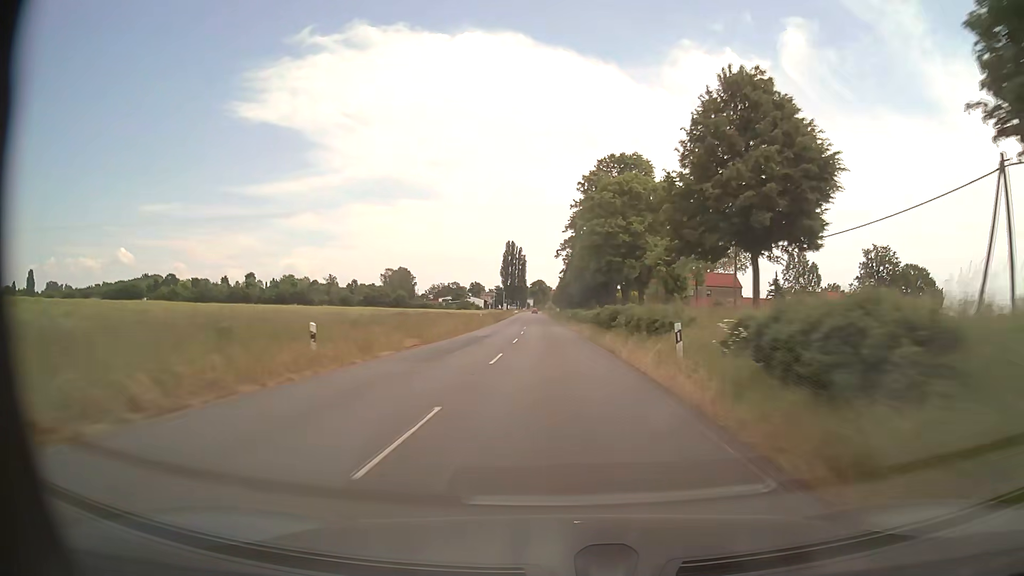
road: secondary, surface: asphalt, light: Day
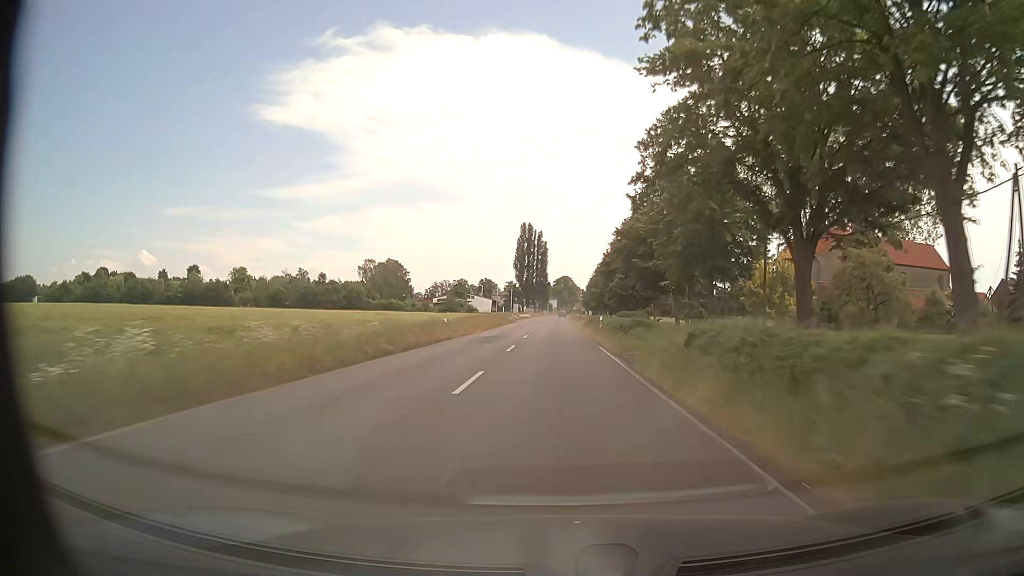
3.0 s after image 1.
(-2.0, +78.9) m; -2°
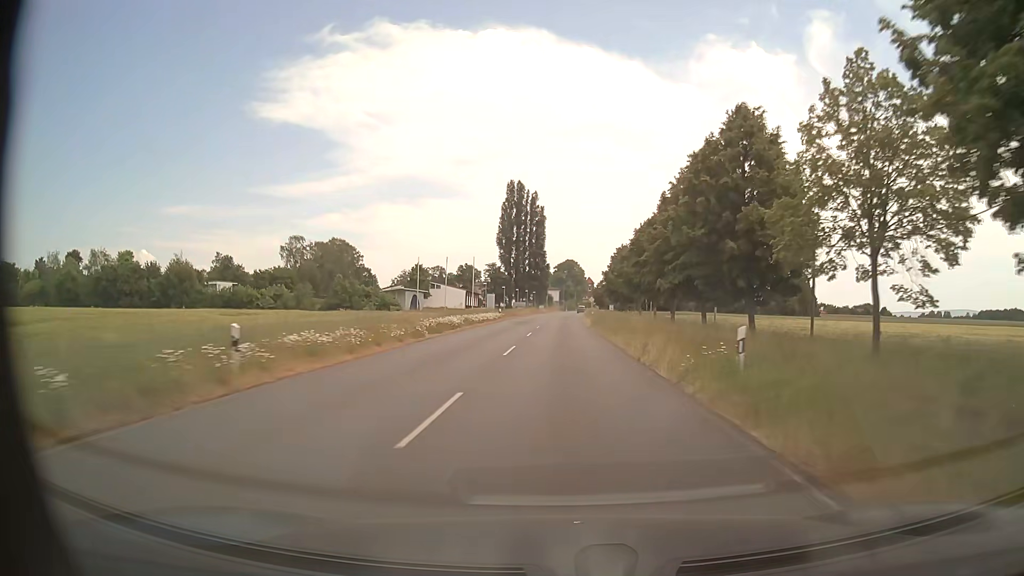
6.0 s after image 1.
(-0.2, +76.8) m; 0°
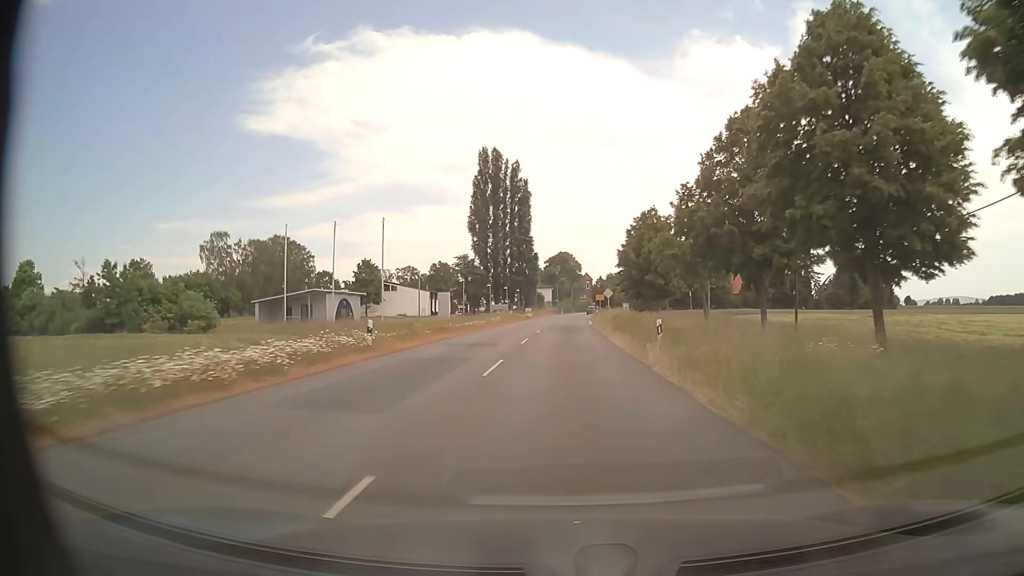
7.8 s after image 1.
(+0.1, +41.0) m; 0°
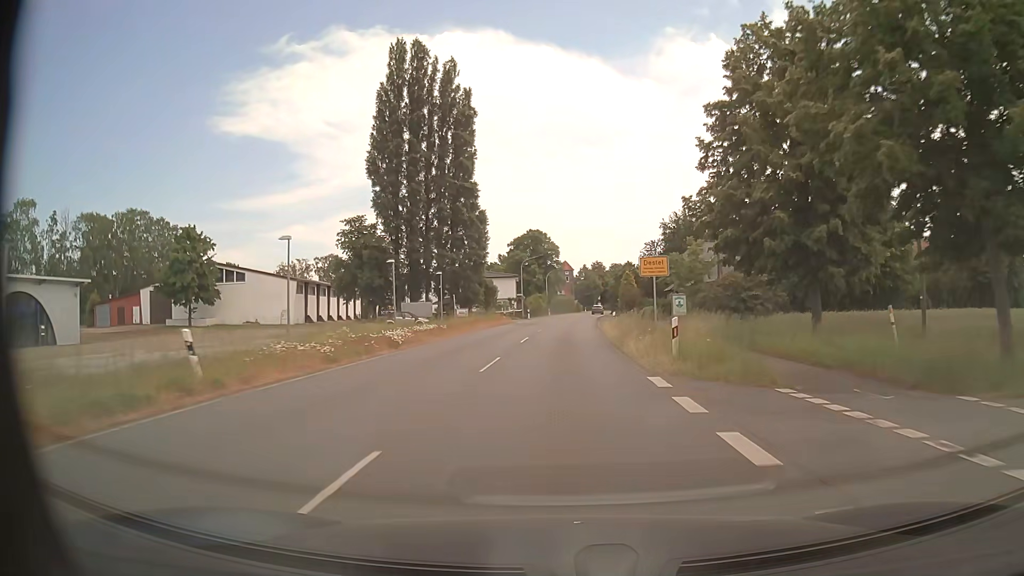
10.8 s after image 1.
(+1.1, +58.7) m; +2°
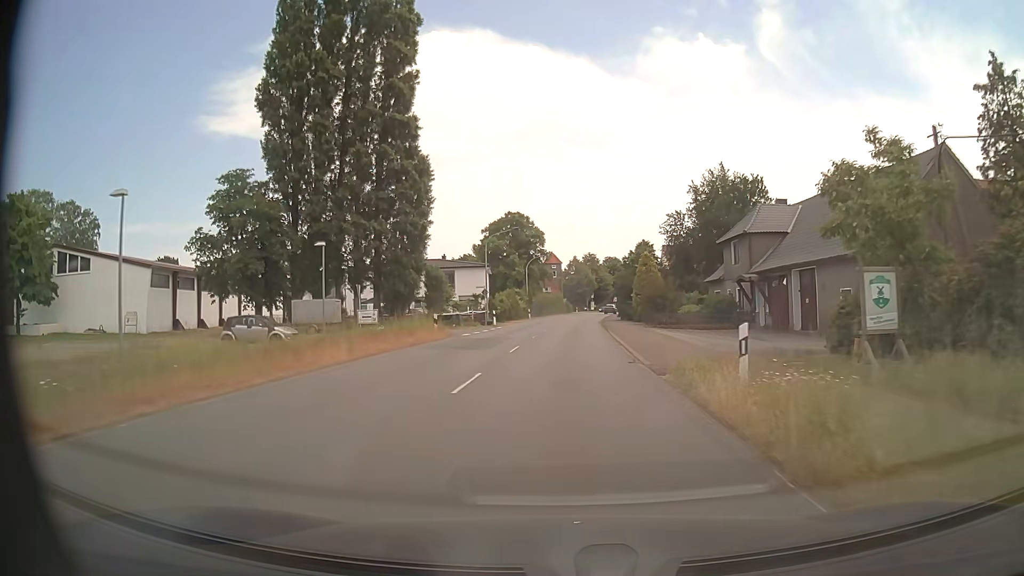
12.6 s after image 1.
(+0.2, +27.2) m; +1°
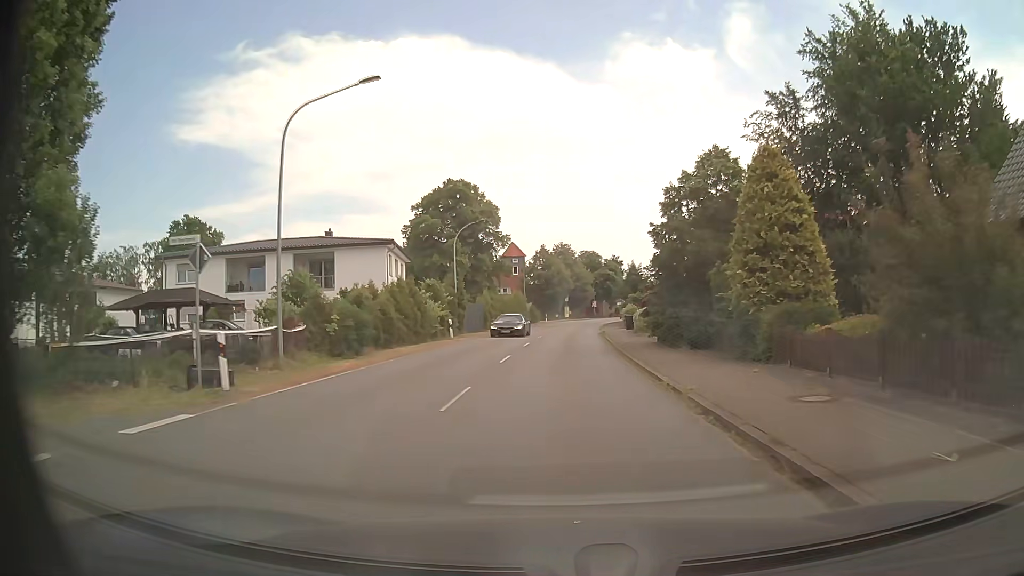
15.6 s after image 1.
(+0.9, +37.1) m; +3°
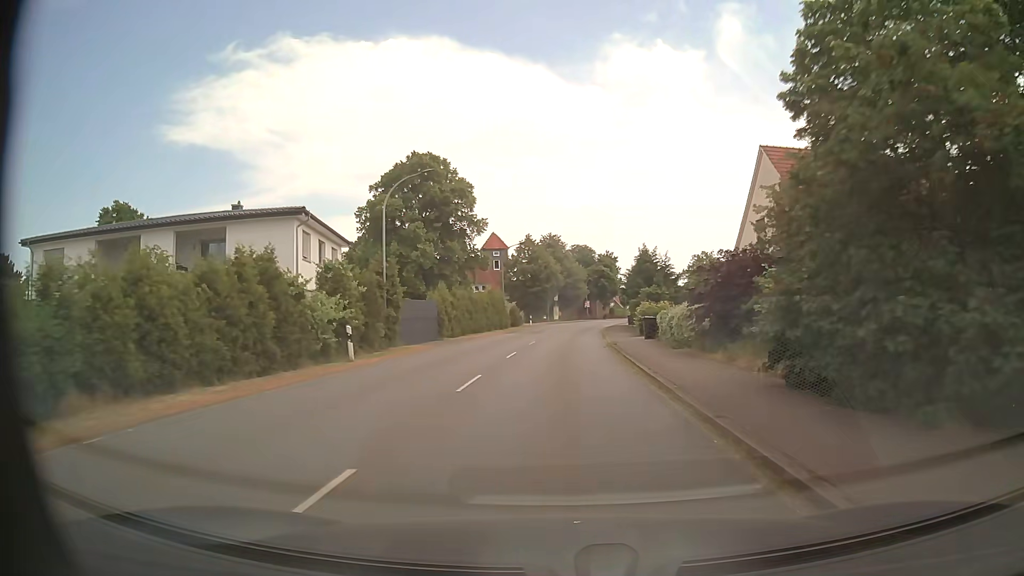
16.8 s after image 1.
(+0.2, +15.7) m; +1°
(0, +10) (0, +20) (+1, +30) (+1, +40) (+2, +50) (+2, +60) (+4, +70) (+5, +80) (+6, +90) (+8, +100) m
